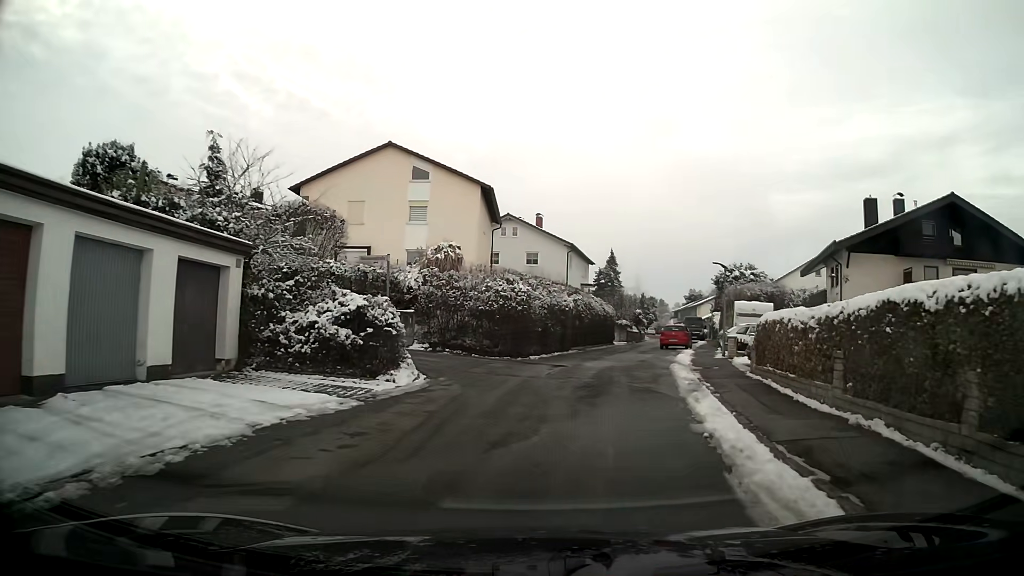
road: residential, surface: asphalt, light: Day
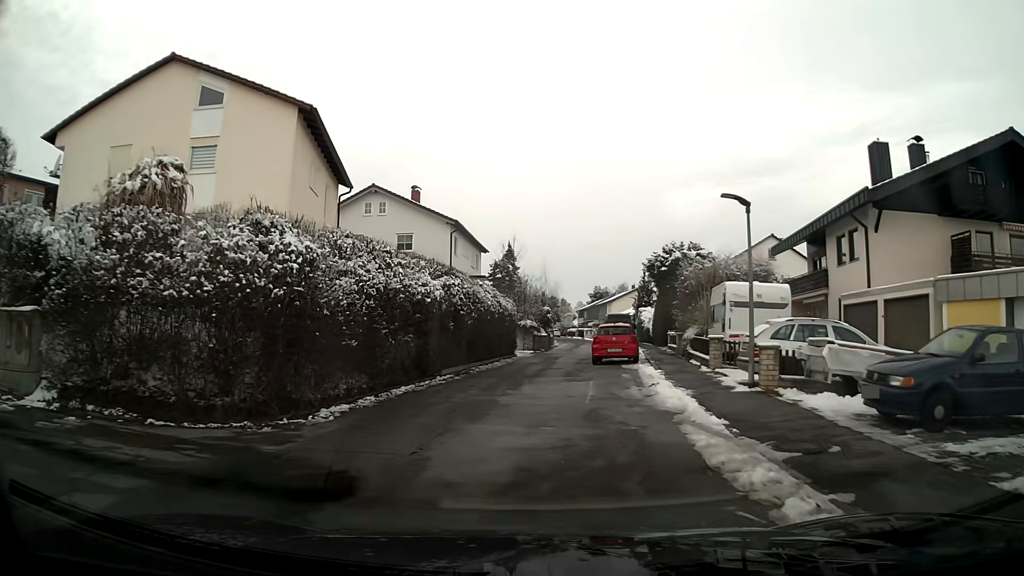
(+1.2, +14.9) m; +6°
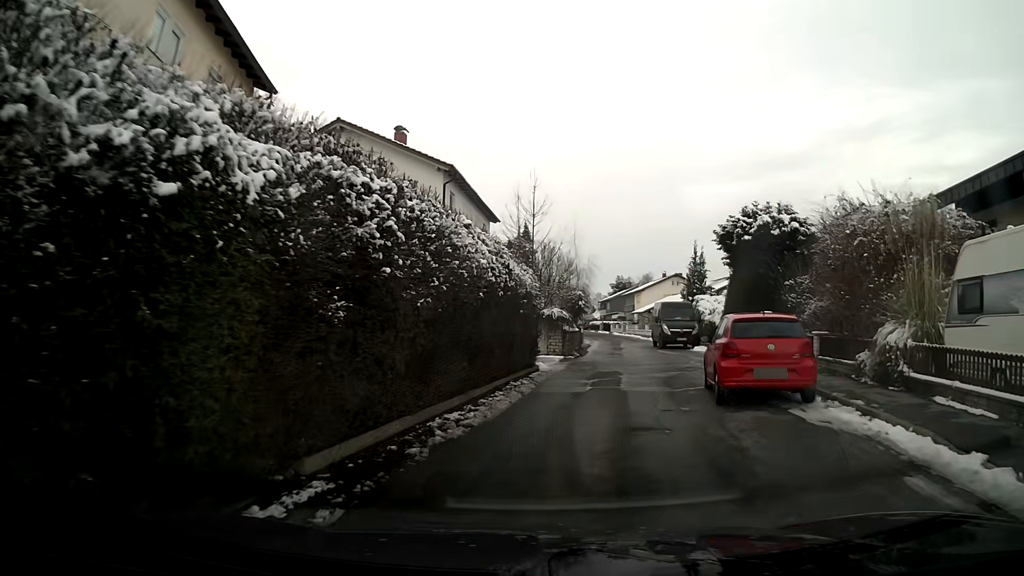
(-0.2, +13.7) m; +1°
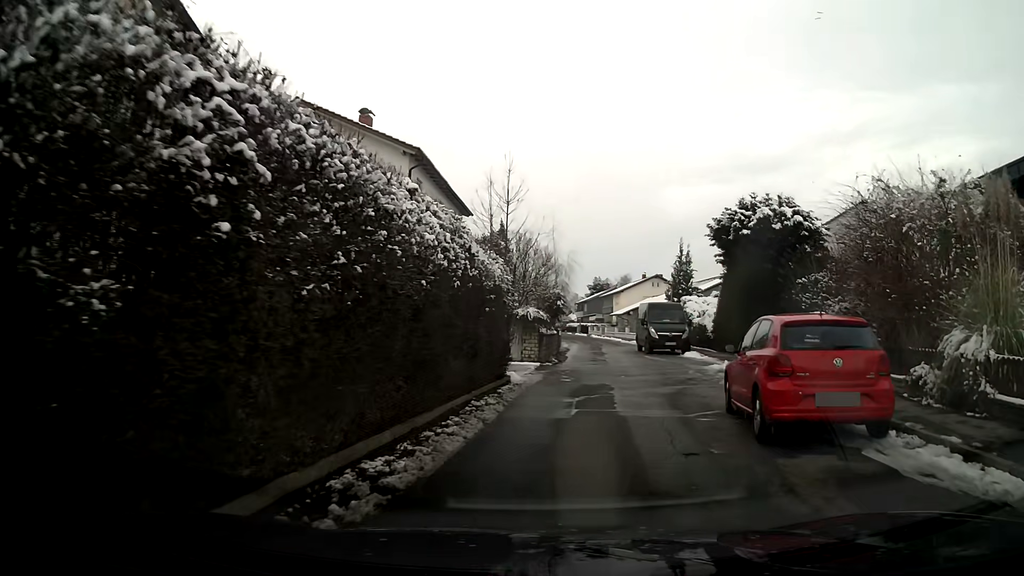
(+0.1, +3.2) m; +2°
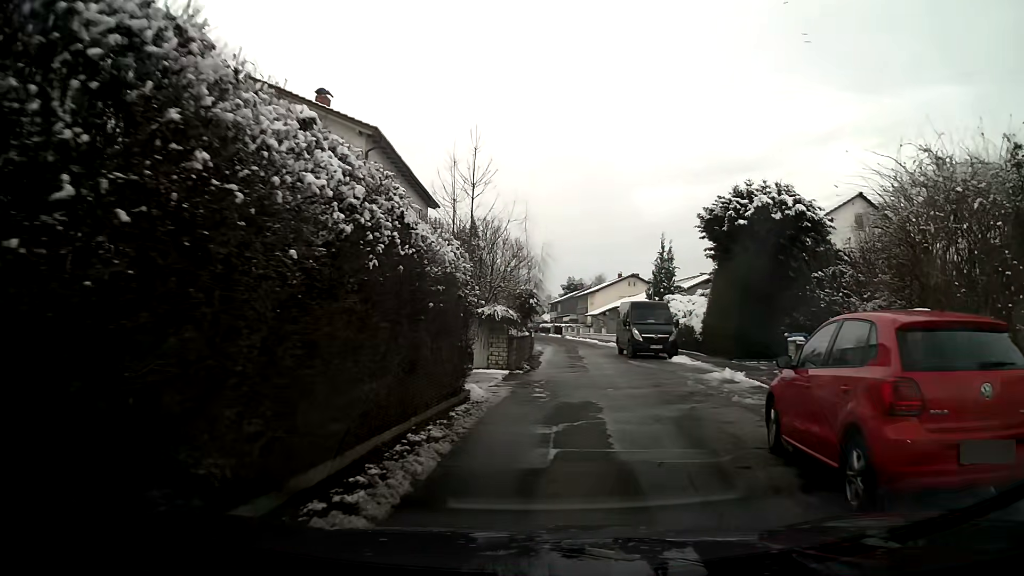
(+0.1, +3.2) m; +2°
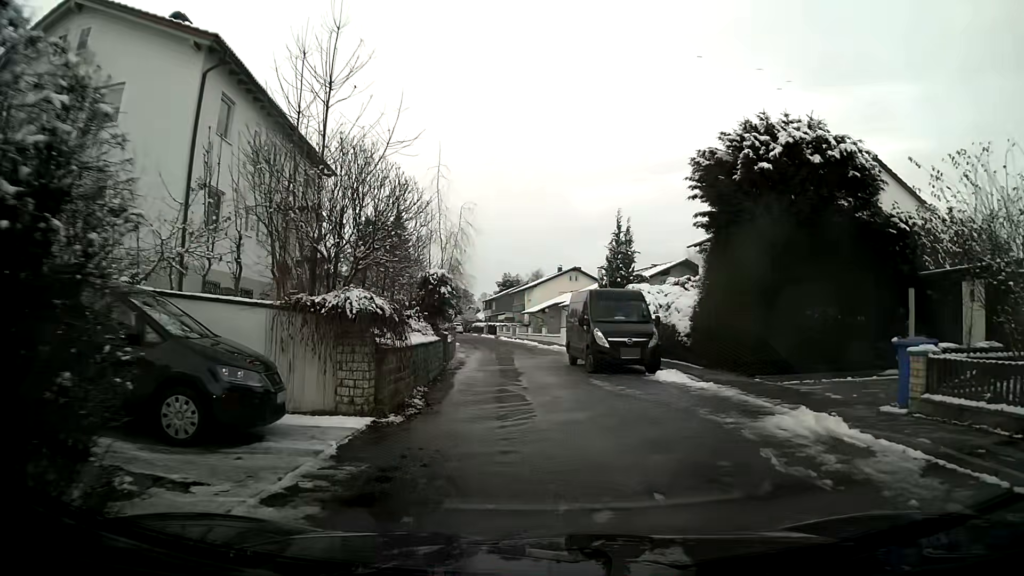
(+0.4, +9.2) m; +4°
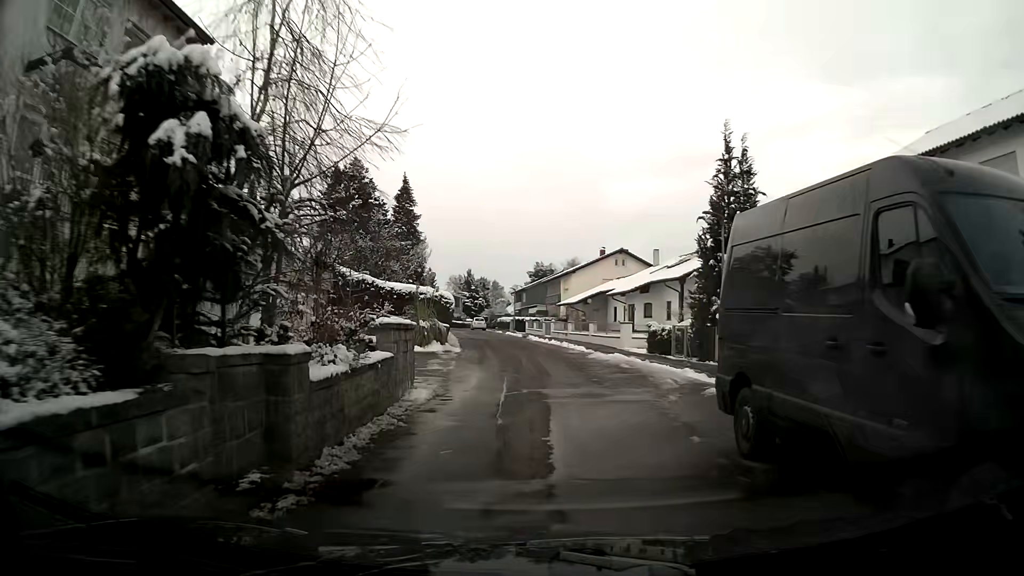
(-0.4, +16.5) m; -3°
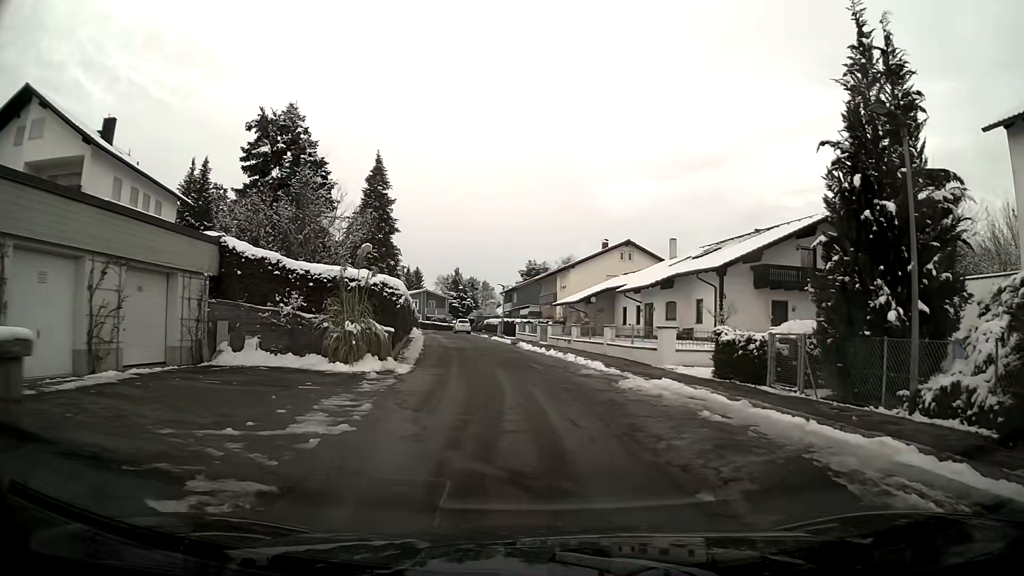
(0.0, +10.1) m; +2°
